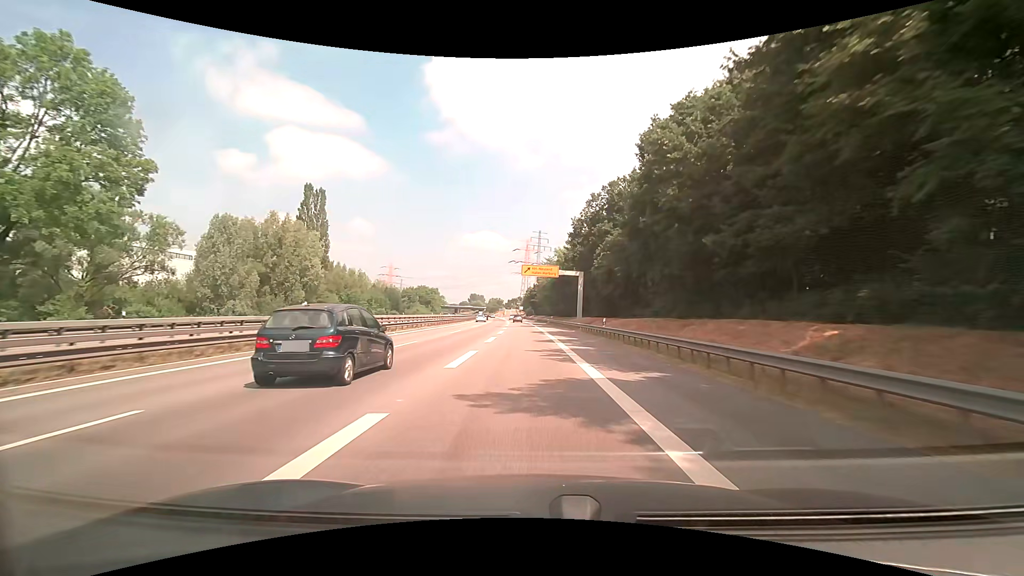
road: trunk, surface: asphalt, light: Day
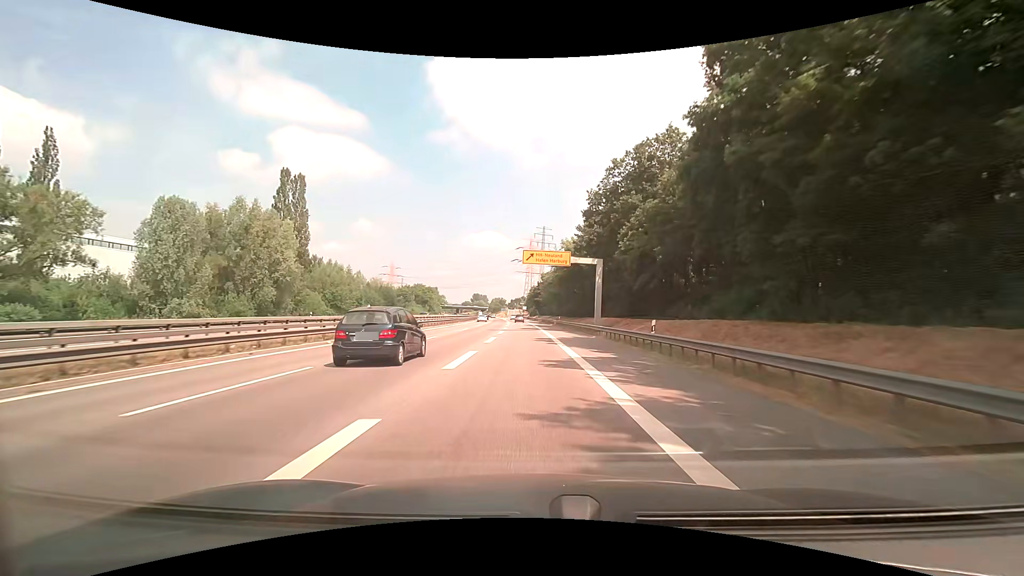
(-0.1, +12.3) m; 0°
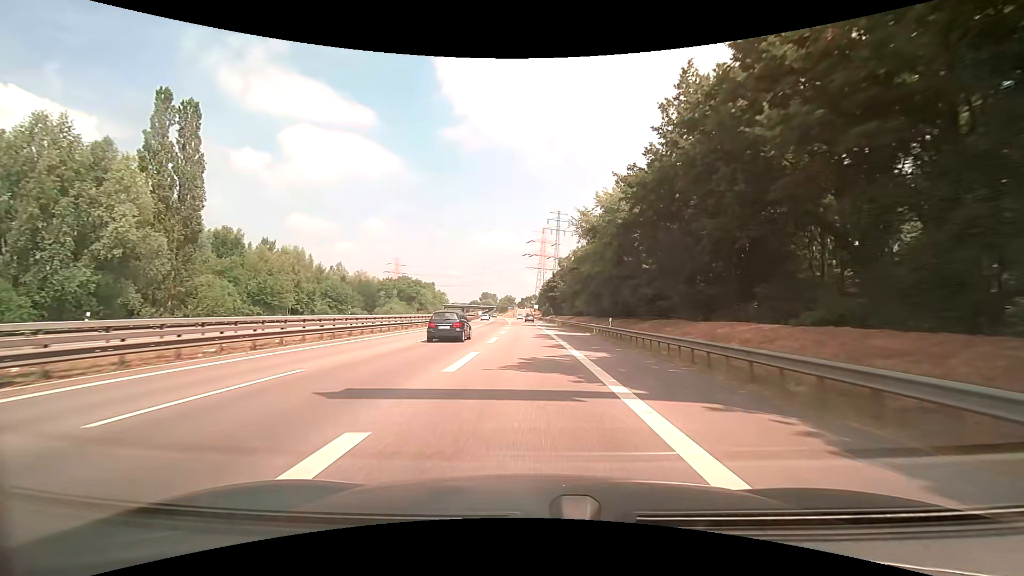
(-0.6, +36.8) m; -2°
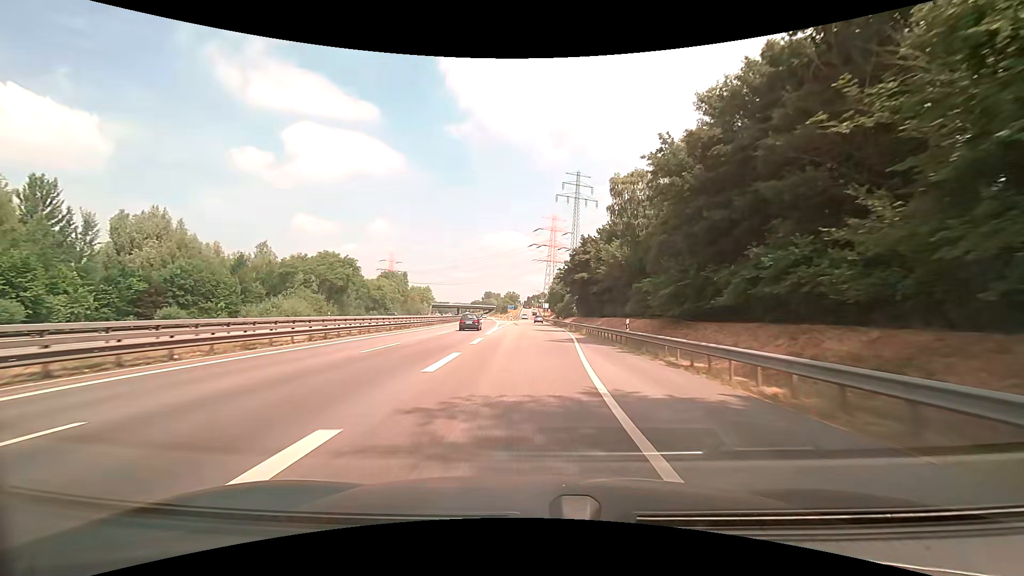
(-0.5, +59.8) m; 0°
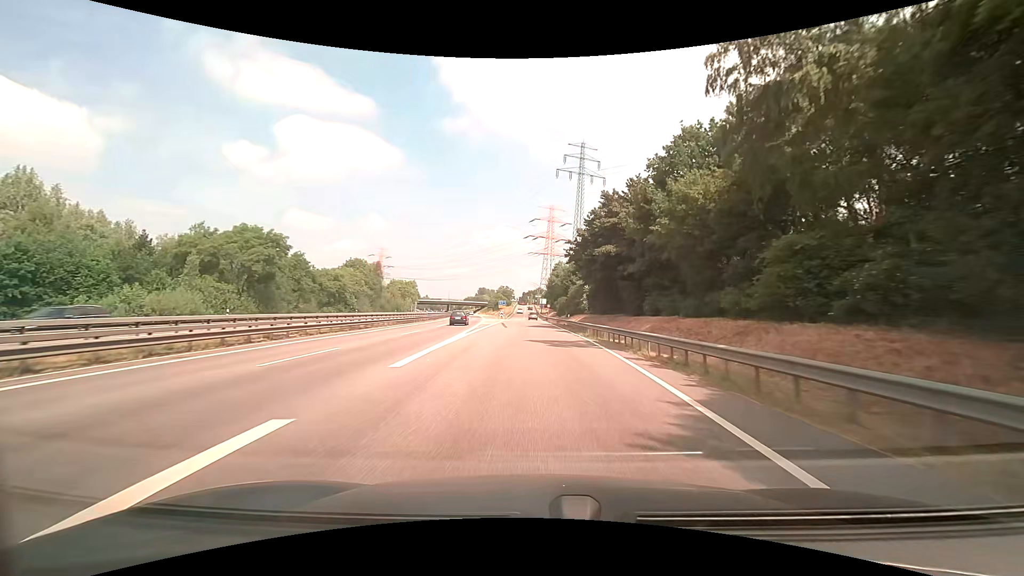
(-0.3, +23.5) m; 0°
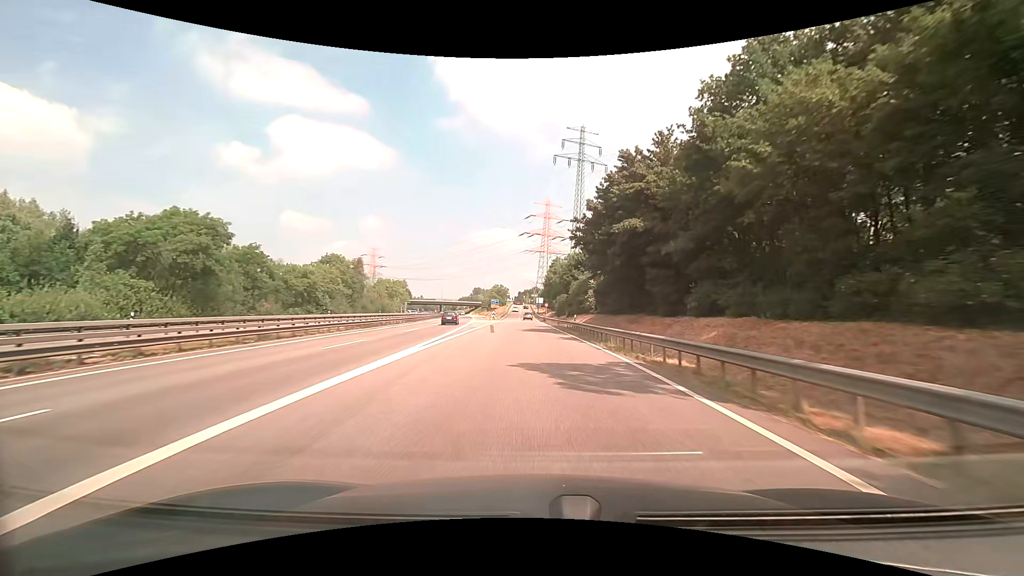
(0.0, +11.2) m; 0°
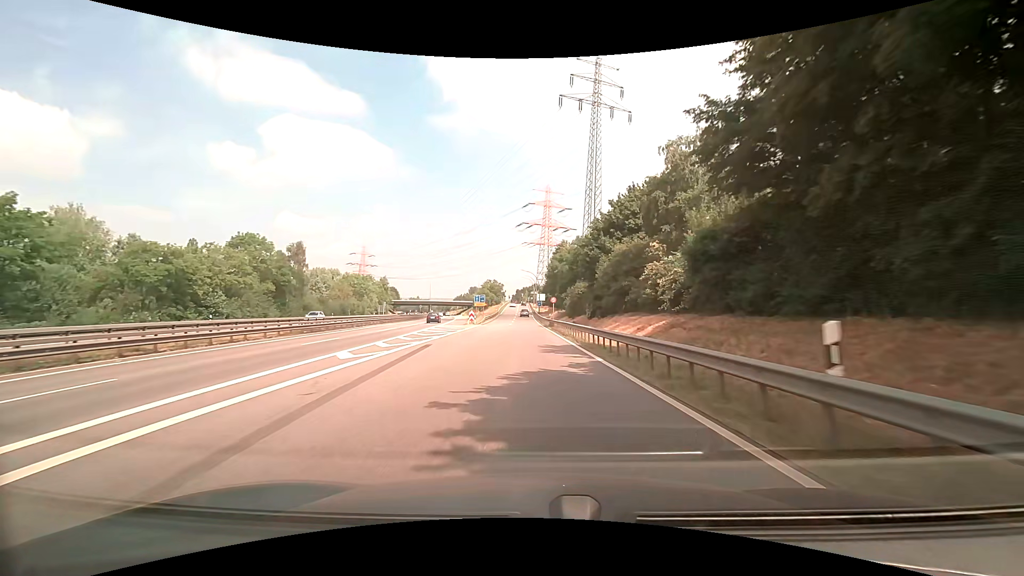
(0.0, +31.5) m; -1°
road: trunk_link
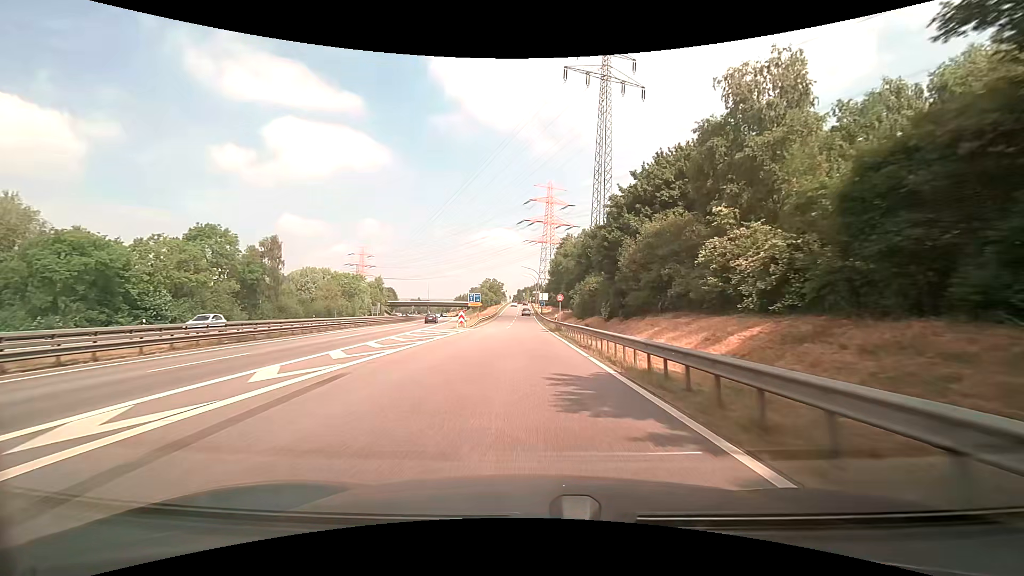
(+0.1, +9.8) m; +1°
